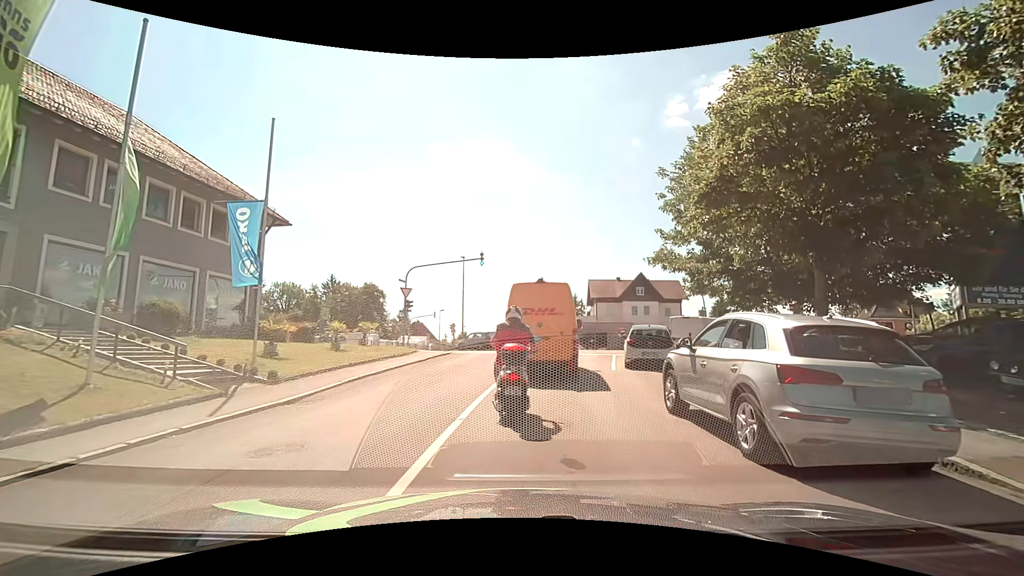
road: residential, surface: asphalt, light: Day
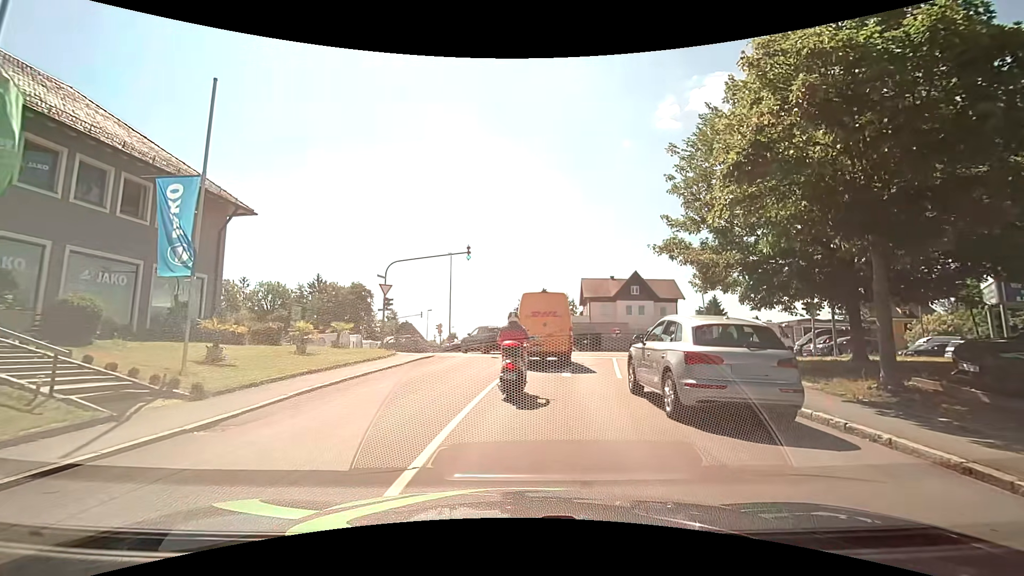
(+0.1, +2.9) m; +3°
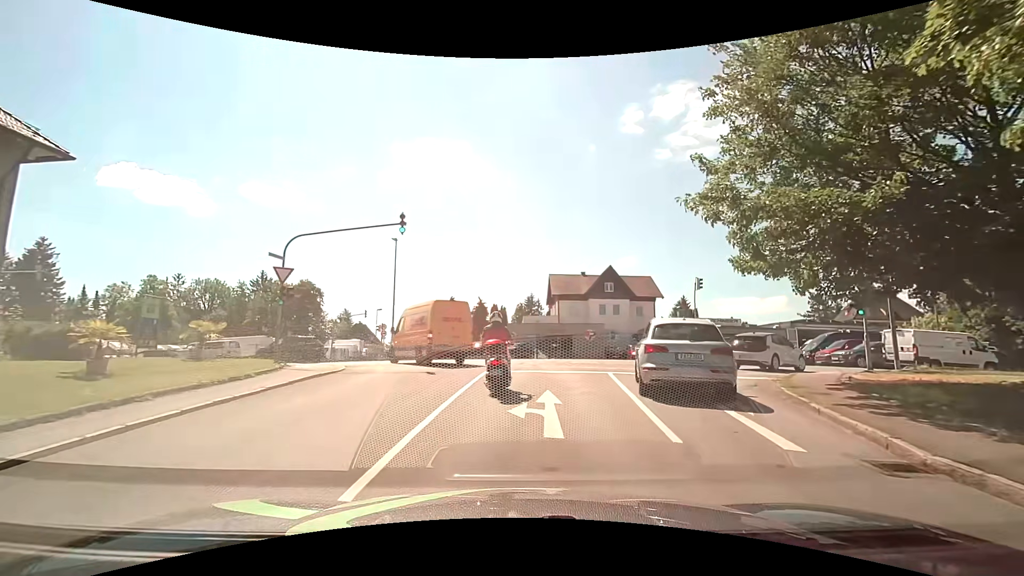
(+0.2, +8.5) m; +3°
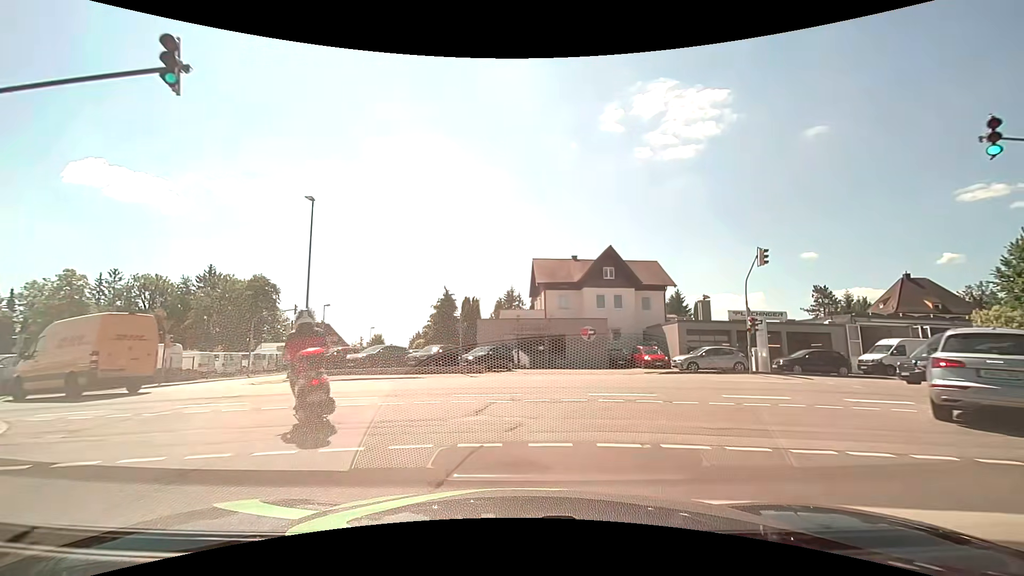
(+0.4, +13.1) m; +3°
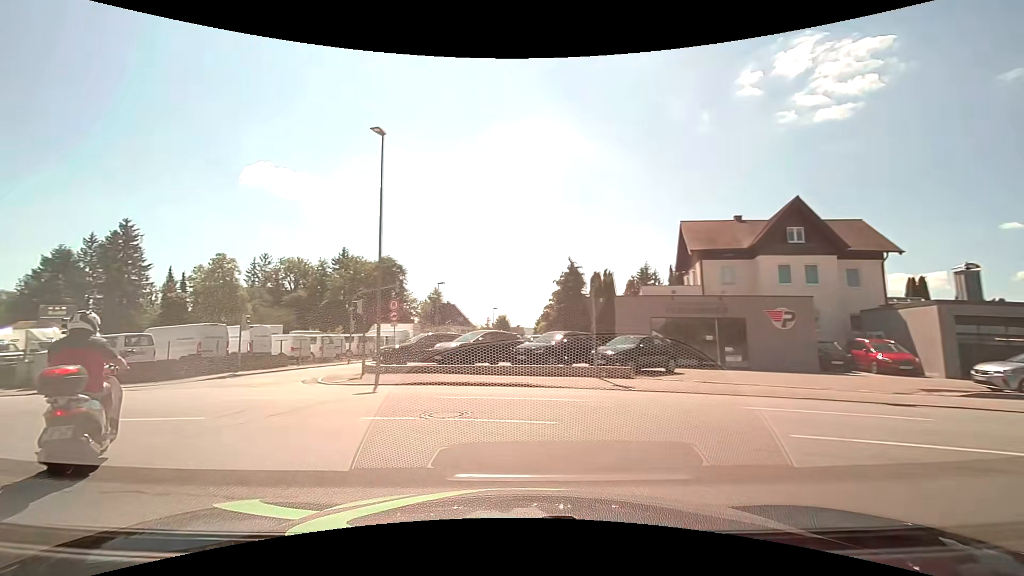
(-1.0, +9.5) m; -16°
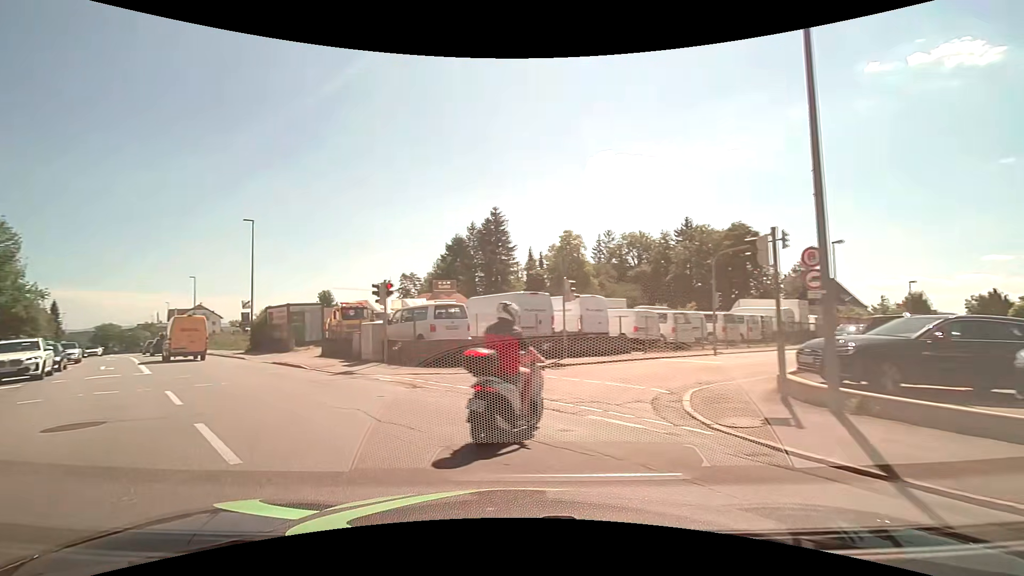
(-3.3, +10.7) m; -35°
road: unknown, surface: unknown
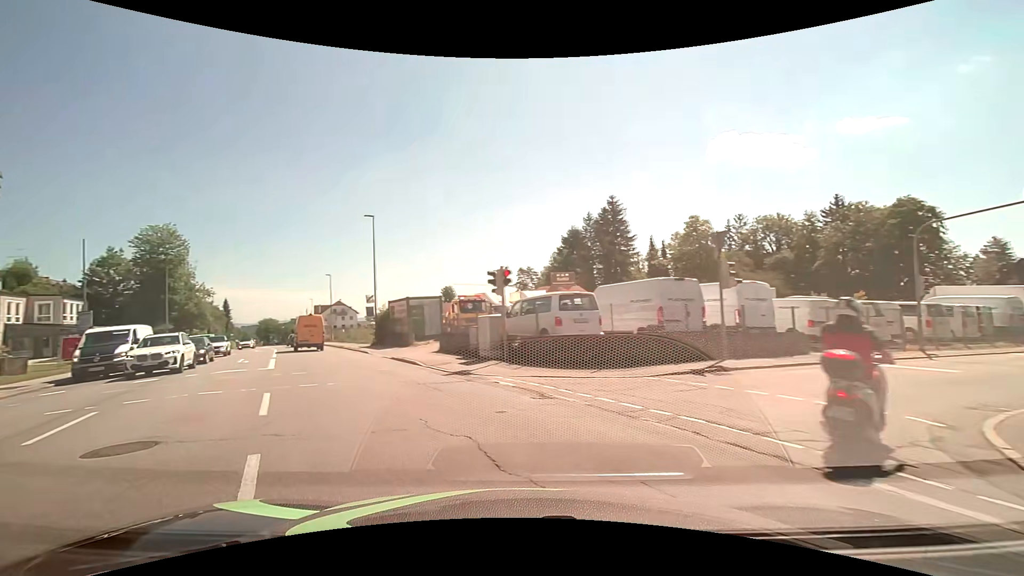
(-0.5, +3.0) m; -16°
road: tertiary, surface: asphalt
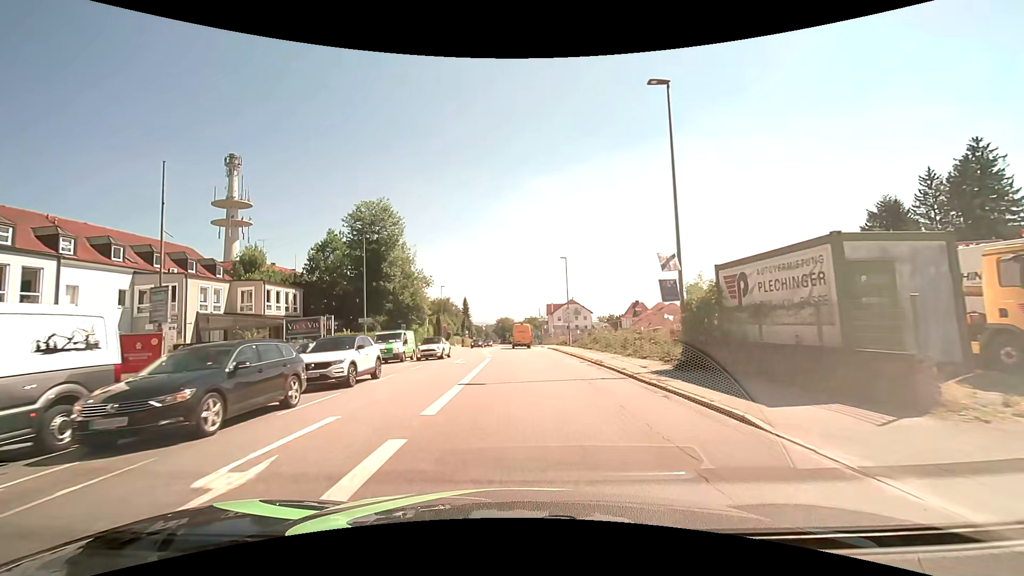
(-8.5, +22.1) m; -26°
(0, +10) (0, +20) (0, +30) (-1, +40) (-1, +50) (-1, +60) (-1, +70) (-1, +80) (-1, +90) (-1, +100) m
